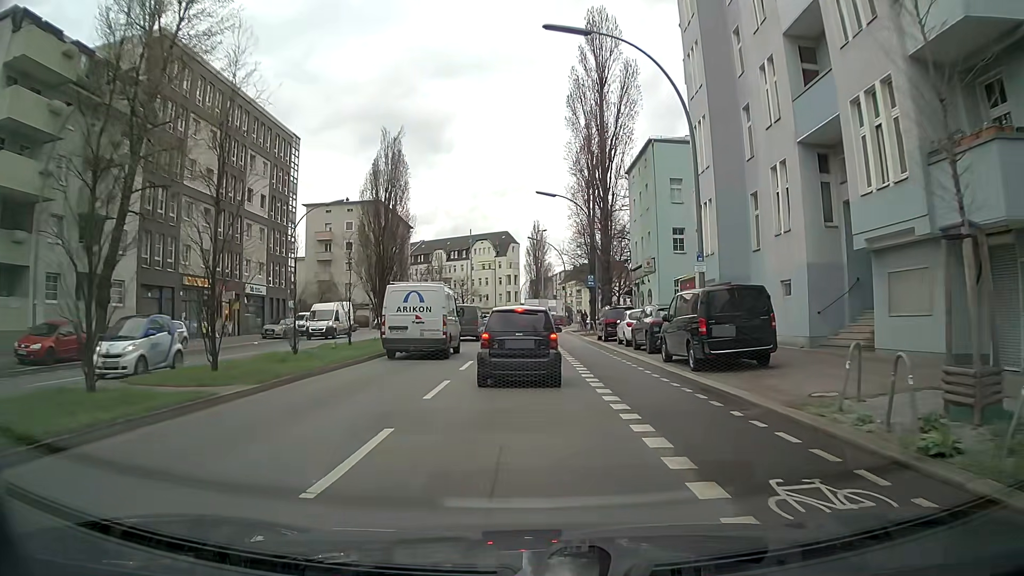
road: secondary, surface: asphalt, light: Day
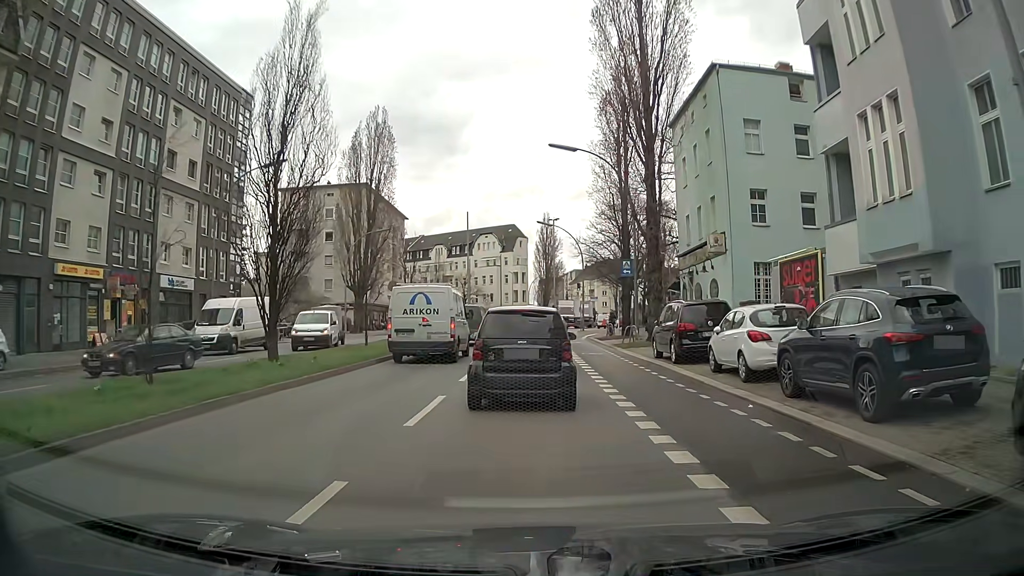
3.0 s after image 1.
(+0.2, +14.3) m; 0°
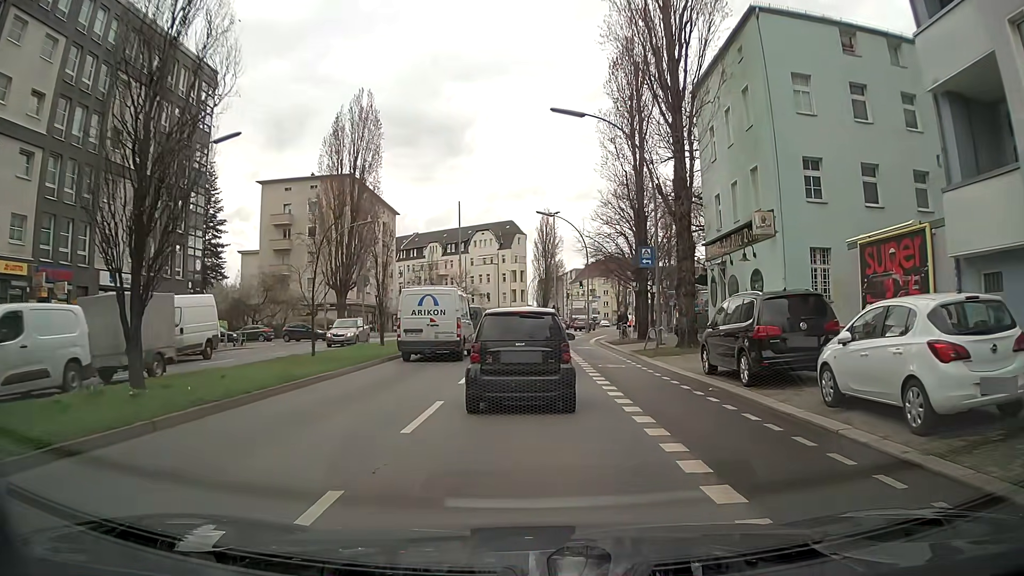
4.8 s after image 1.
(+0.1, +6.4) m; +1°
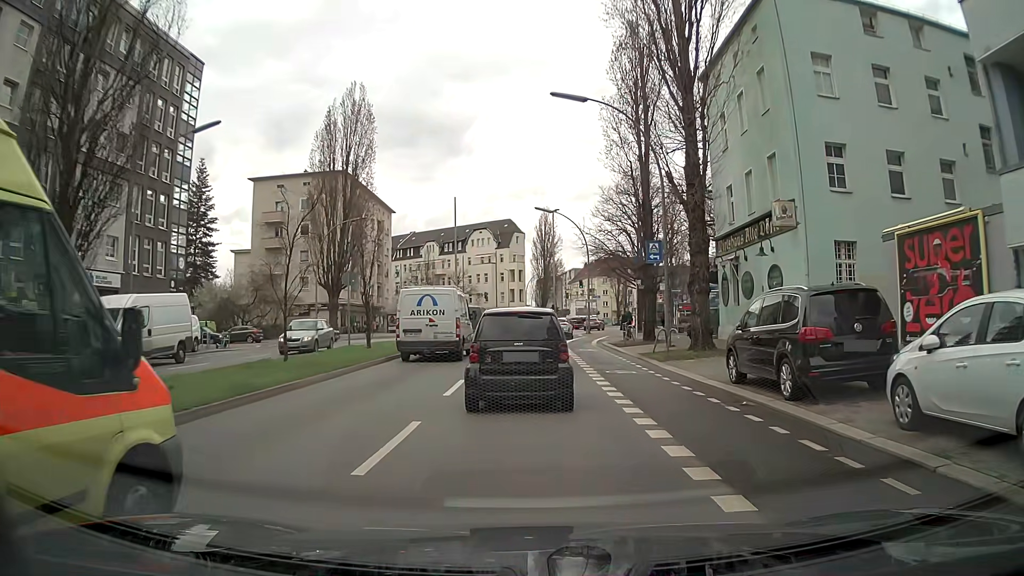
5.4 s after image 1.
(0.0, +2.2) m; 0°
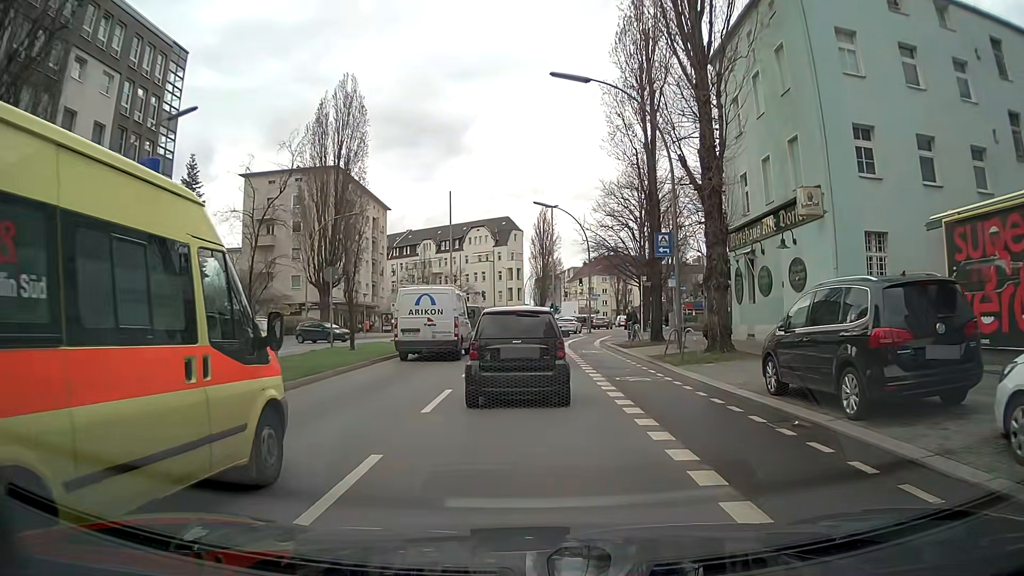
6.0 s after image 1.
(0.0, +2.3) m; +1°
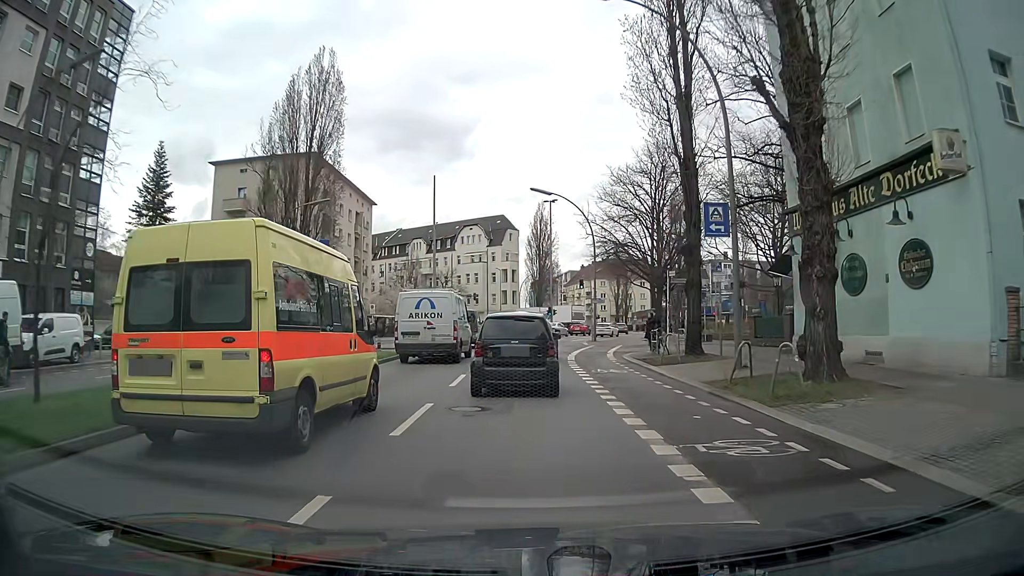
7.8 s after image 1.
(0.0, +7.8) m; 0°
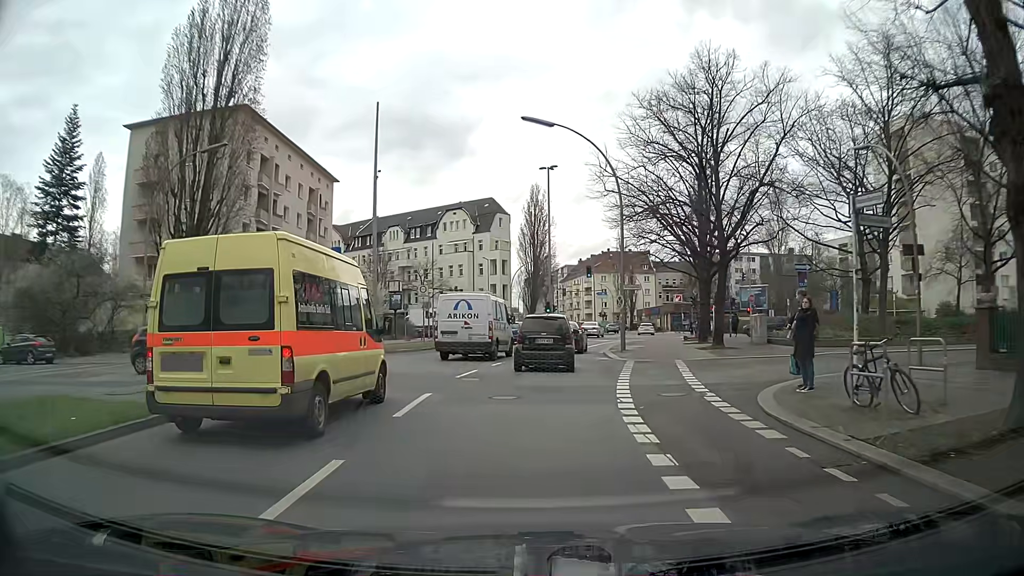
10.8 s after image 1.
(+0.1, +16.8) m; +1°
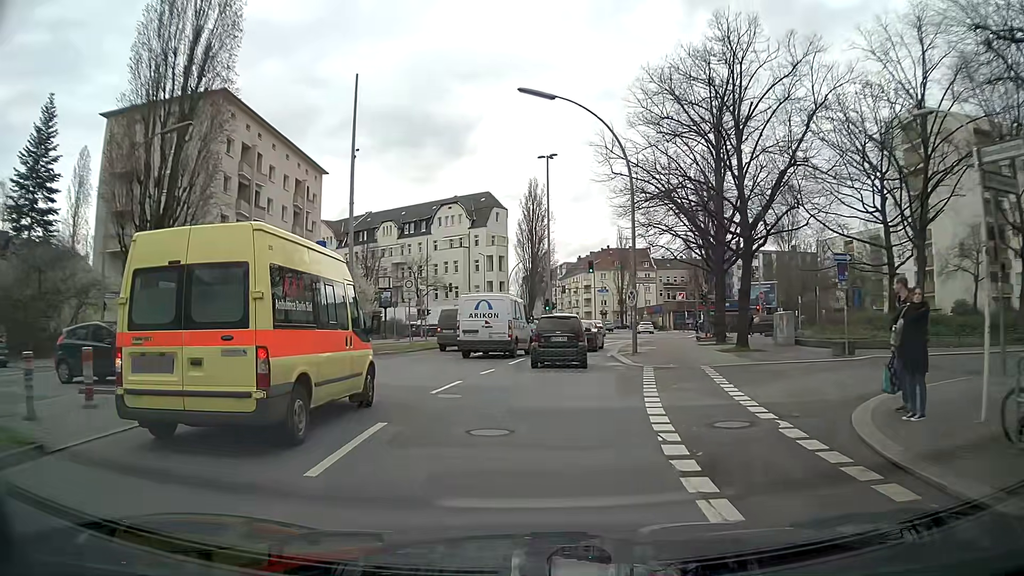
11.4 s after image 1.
(0.0, +3.8) m; 0°
(0, +10) (0, +20) (+2, +30) (+4, +40) (+7, +49) (+10, +59) (+13, +68) (+14, +78) (+15, +88) (+14, +98) m
